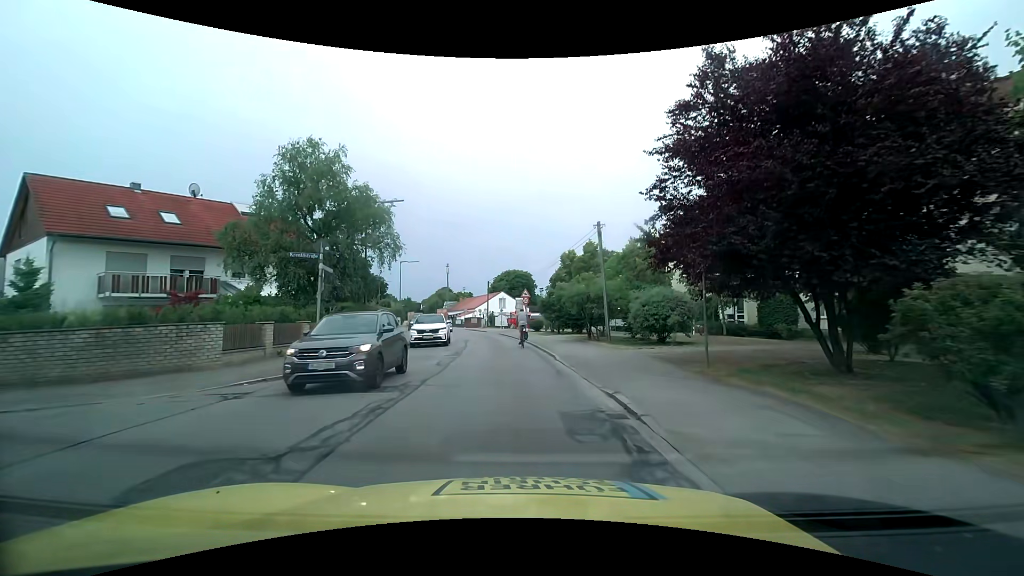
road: tertiary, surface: asphalt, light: Day
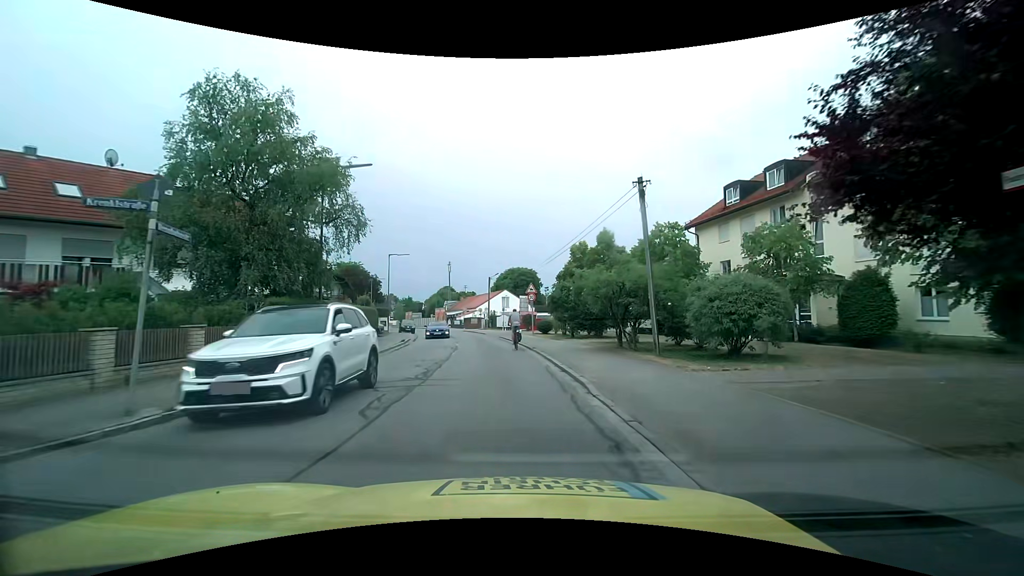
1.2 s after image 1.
(0.0, +7.3) m; -1°
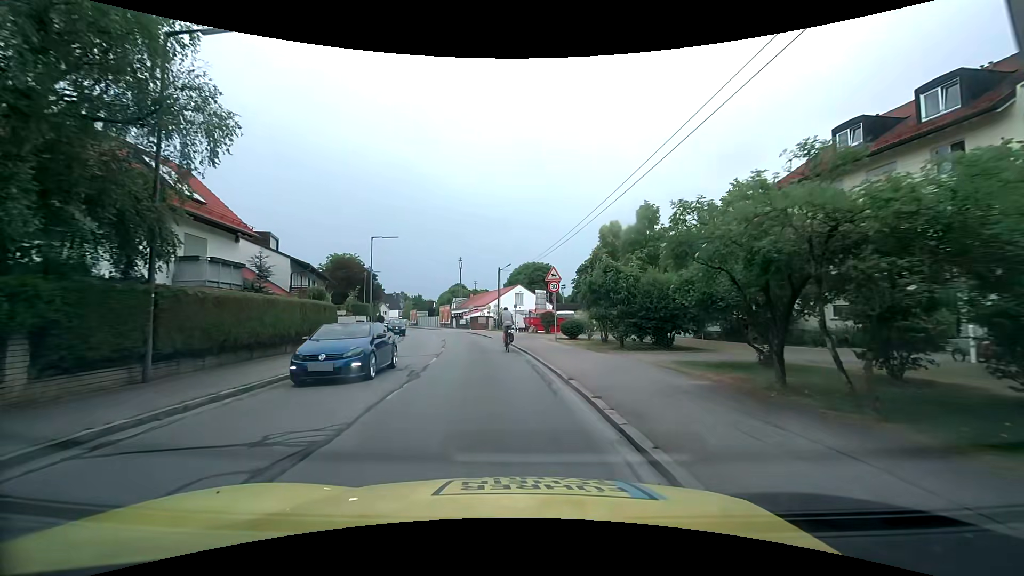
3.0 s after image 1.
(0.0, +11.2) m; -1°
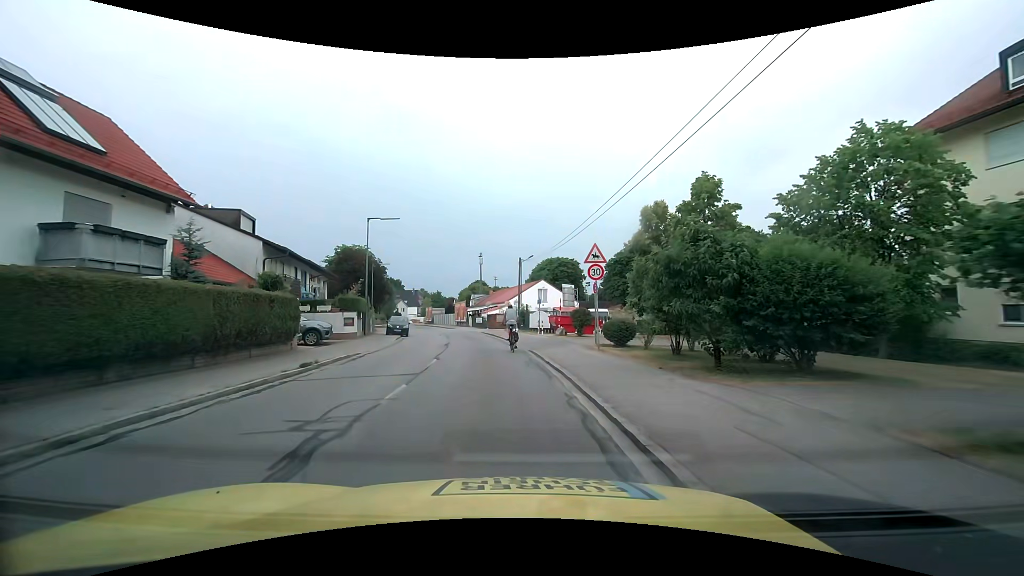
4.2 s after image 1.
(-0.2, +7.3) m; -2°
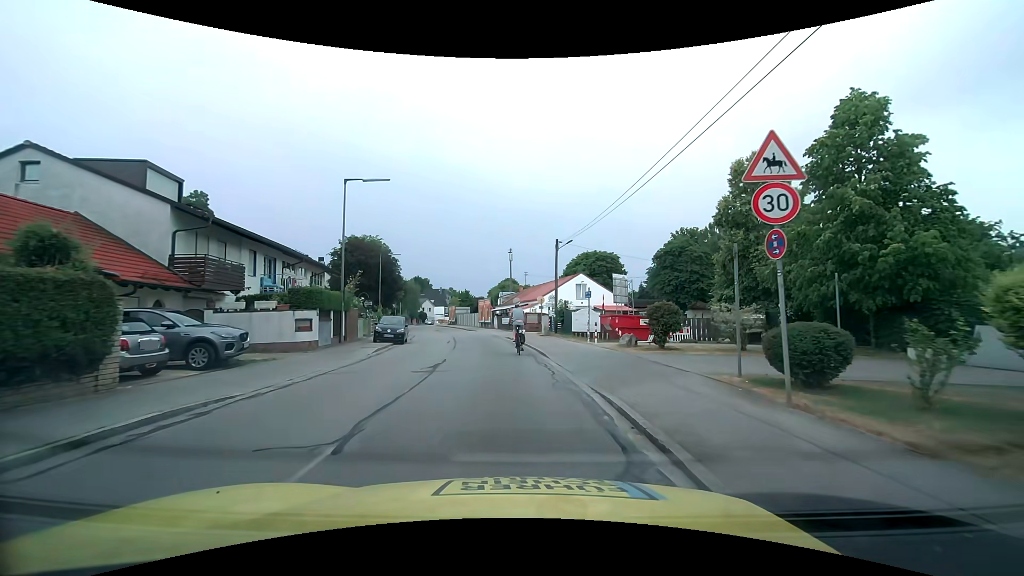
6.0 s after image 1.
(-0.4, +10.7) m; -4°
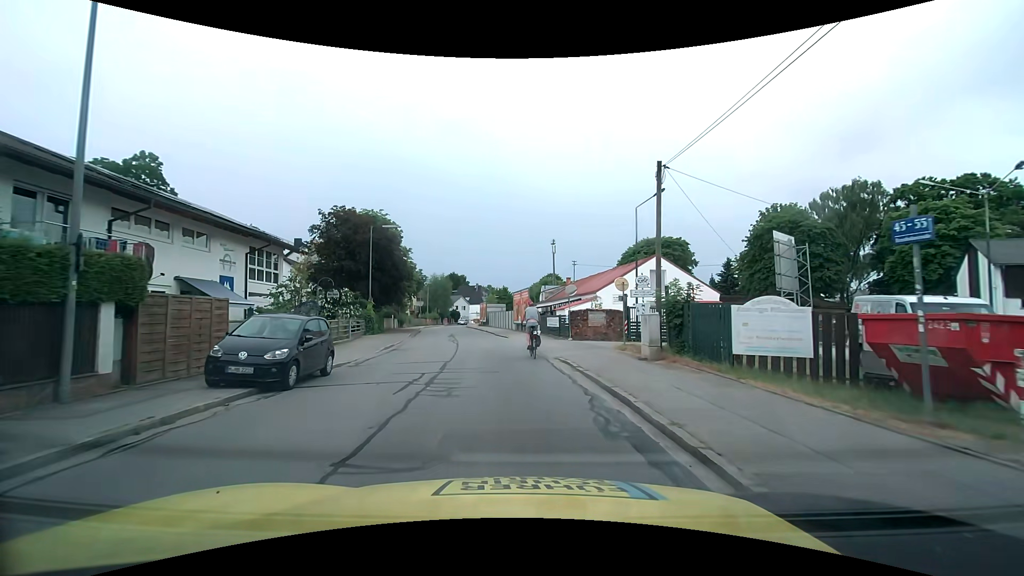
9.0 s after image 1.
(-0.8, +17.3) m; -4°
(0, +10) (-1, +20) (-2, +30) (-4, +40) (-6, +50) (-7, +59) (-9, +69) (-11, +79) (-12, +89) (-12, +99) m
